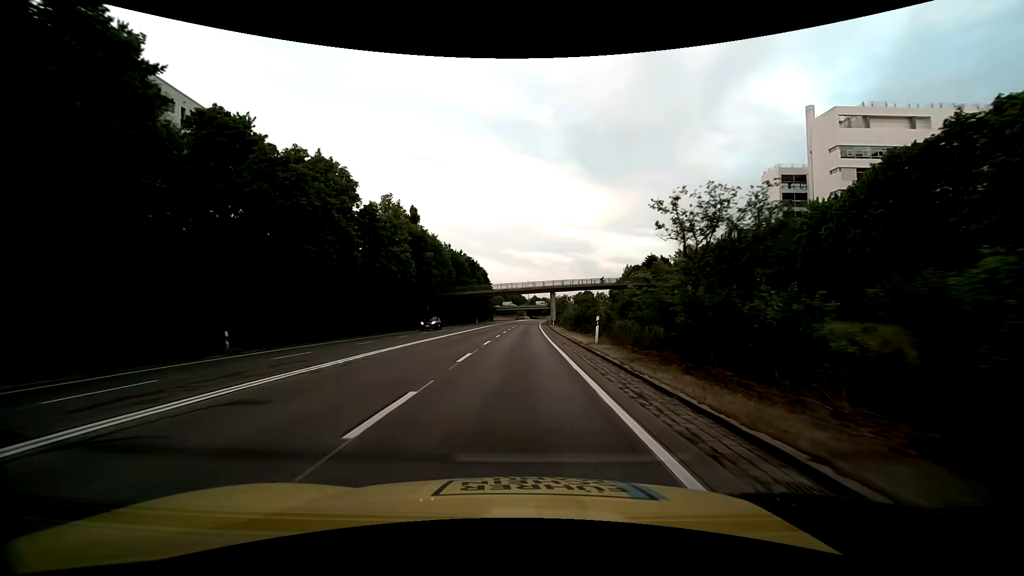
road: trunk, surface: asphalt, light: Day
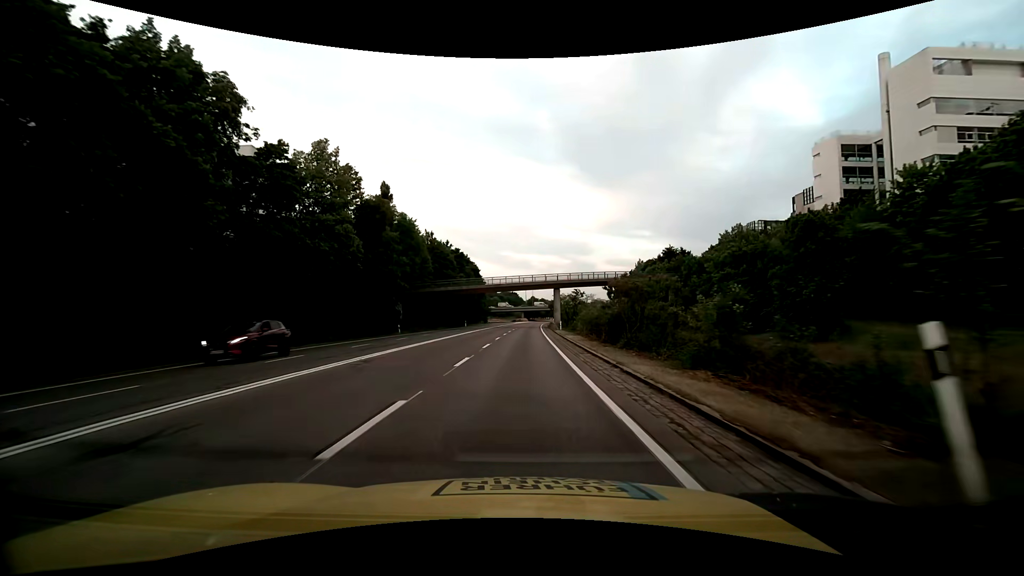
(+0.1, +18.9) m; 0°
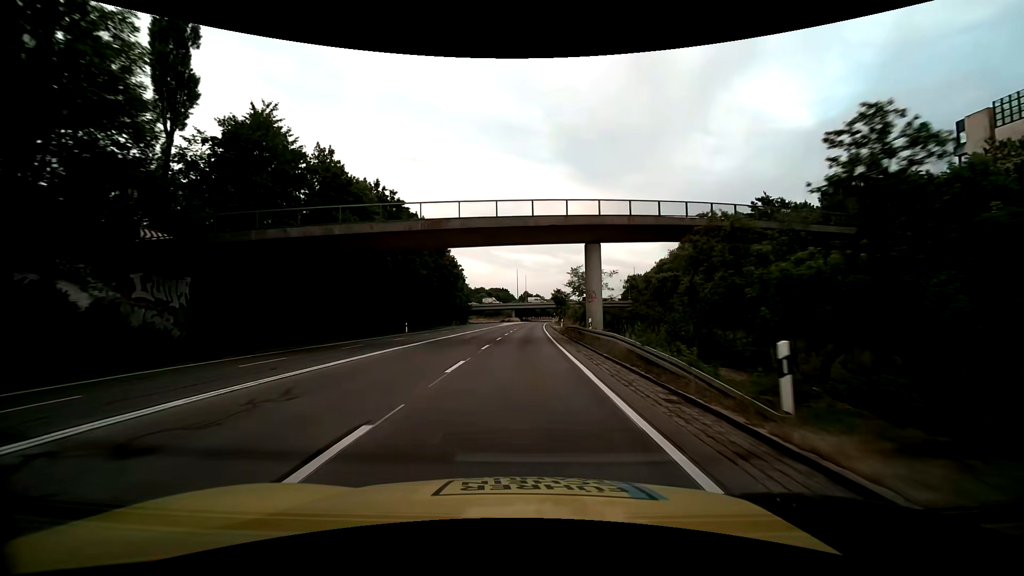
(+0.3, +47.2) m; +1°
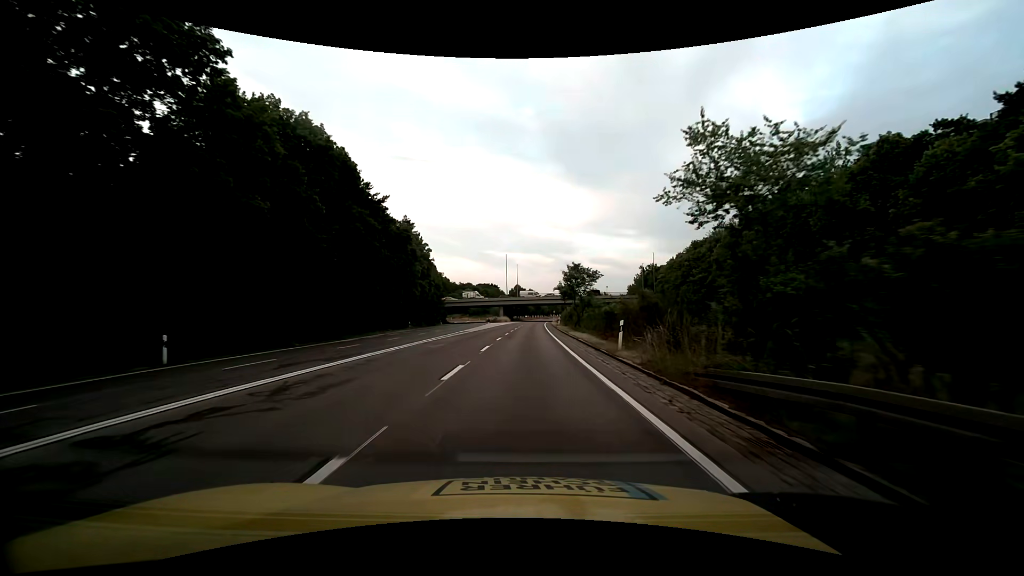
(+0.3, +37.7) m; 0°
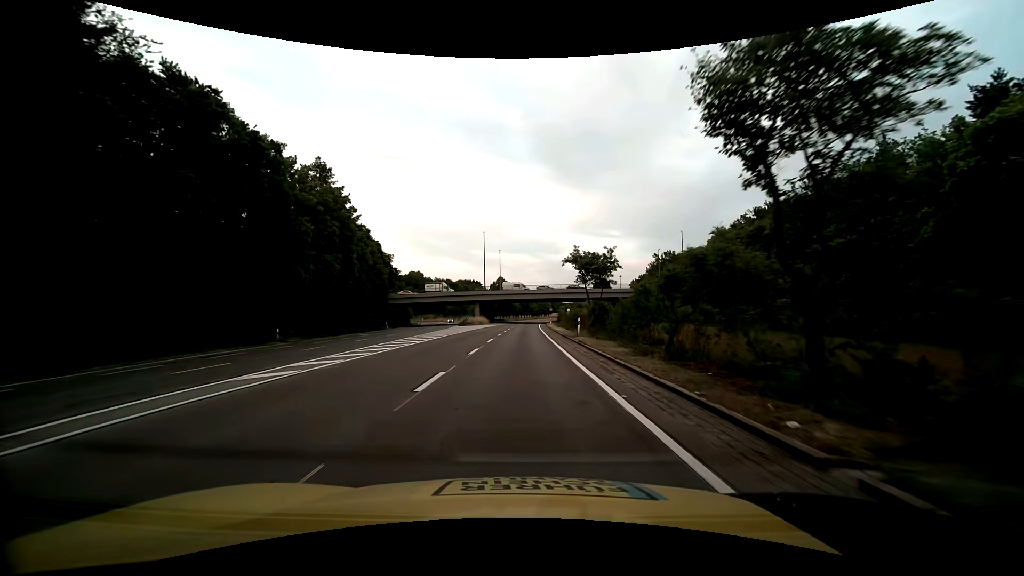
(+1.0, +37.7) m; +2°
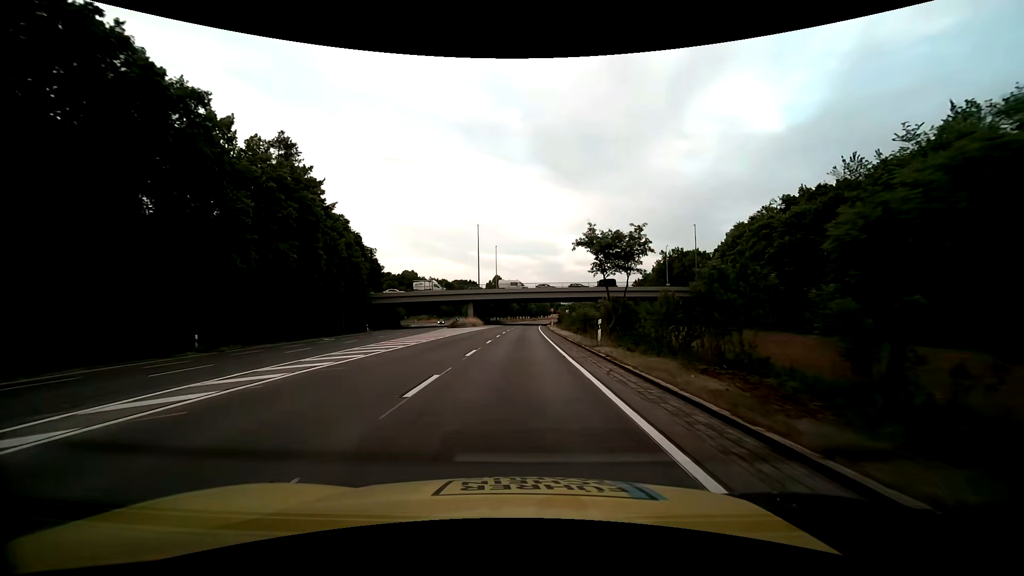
(0.0, +9.4) m; 0°
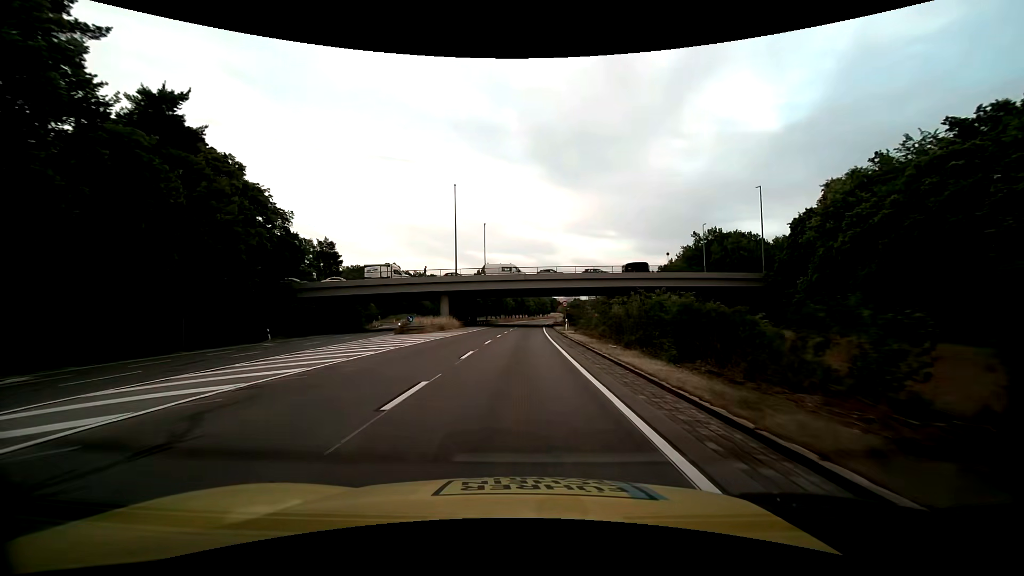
(+0.2, +28.2) m; 0°
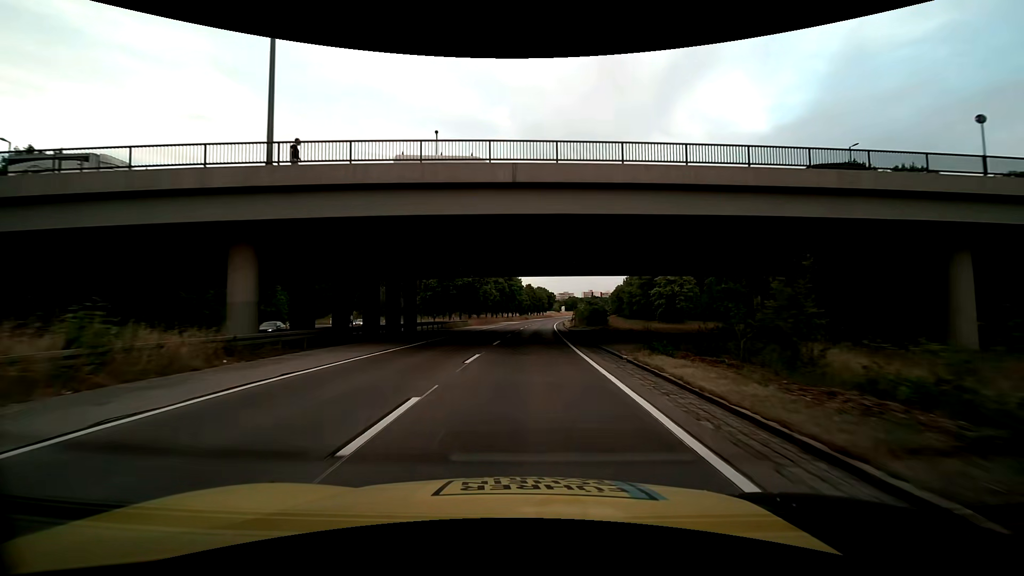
(+0.4, +47.2) m; +1°
(0, +10) (0, +20) (+1, +30) (0, +40) (0, +50) (+1, +60) (+1, +70) (+2, +80) (+2, +90) (+3, +100) m
